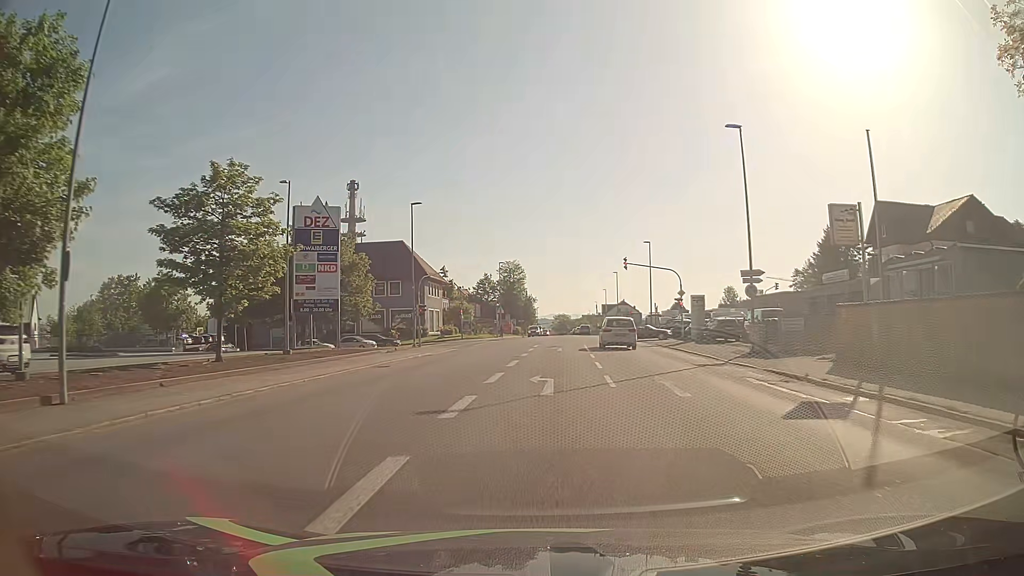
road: tertiary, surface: asphalt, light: Day
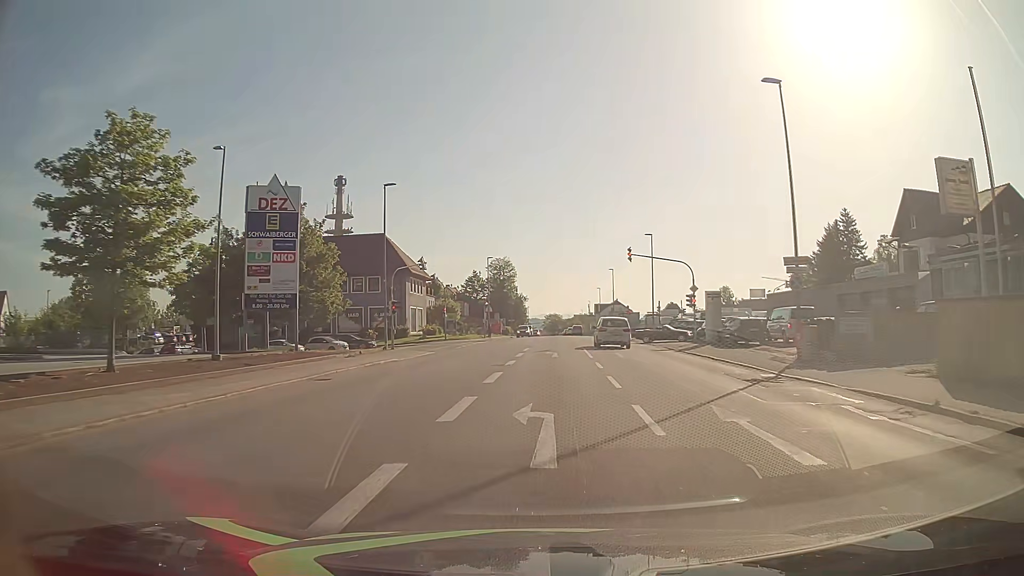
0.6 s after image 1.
(+0.1, +6.4) m; +1°
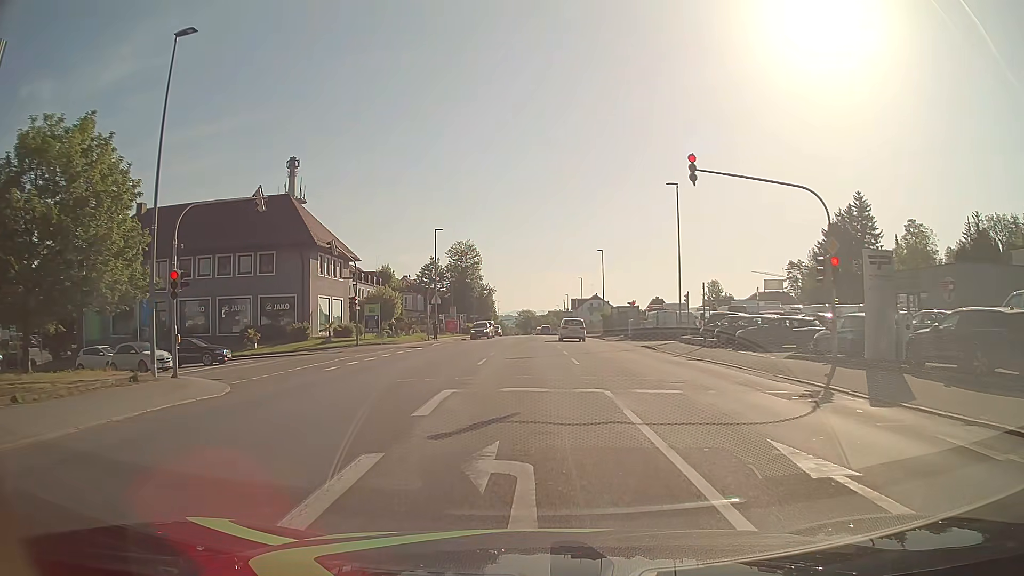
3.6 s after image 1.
(+0.7, +23.0) m; +2°
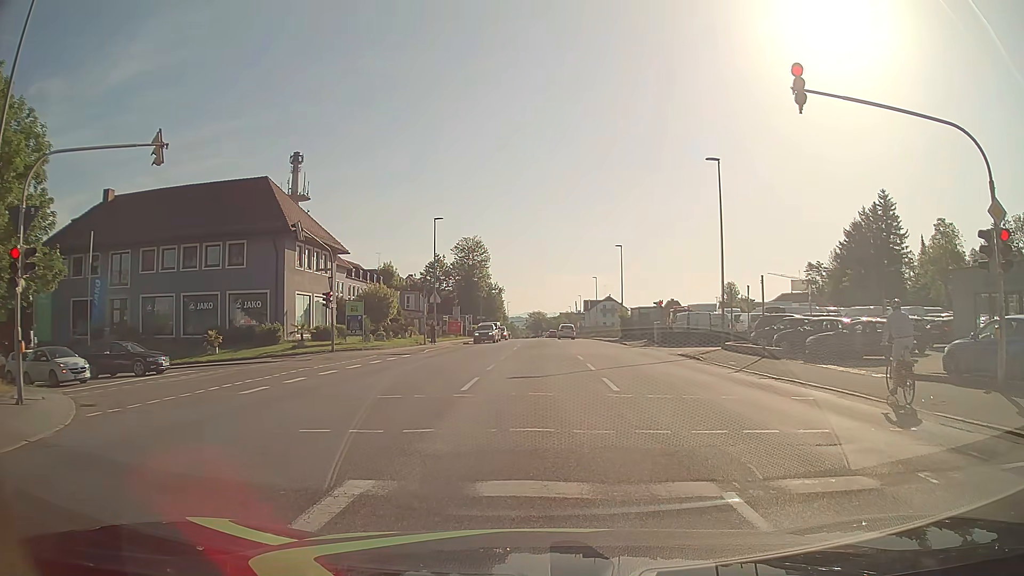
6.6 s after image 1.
(-0.1, +7.0) m; -1°
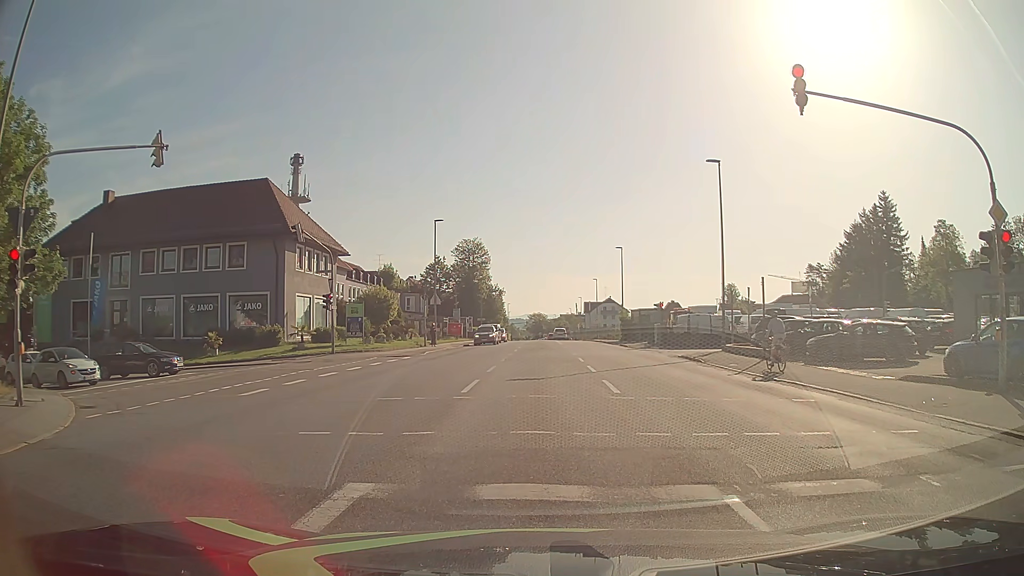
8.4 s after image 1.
(0.0, +0.1) m; 0°
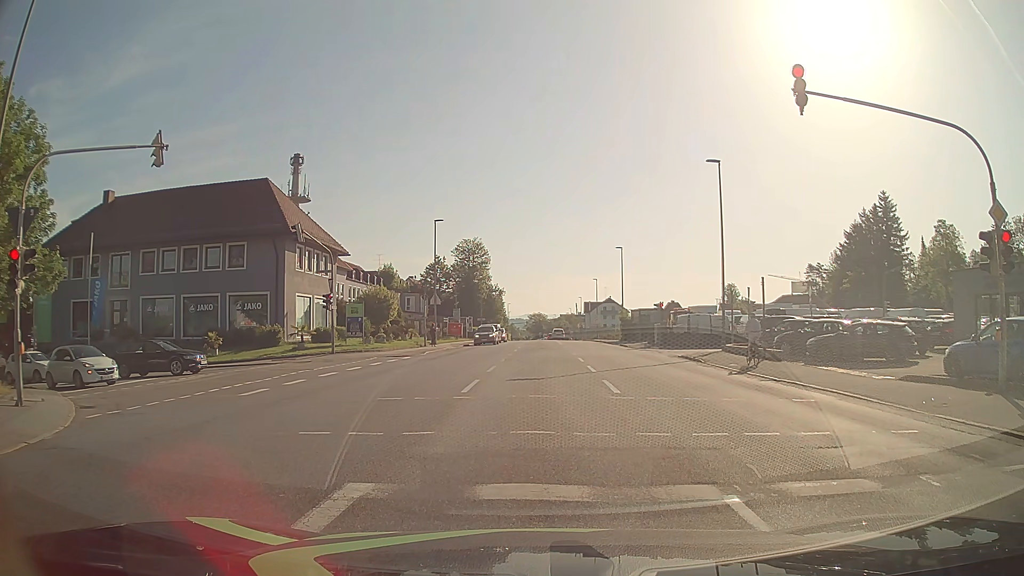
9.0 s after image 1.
(0.0, 0.0) m; 0°
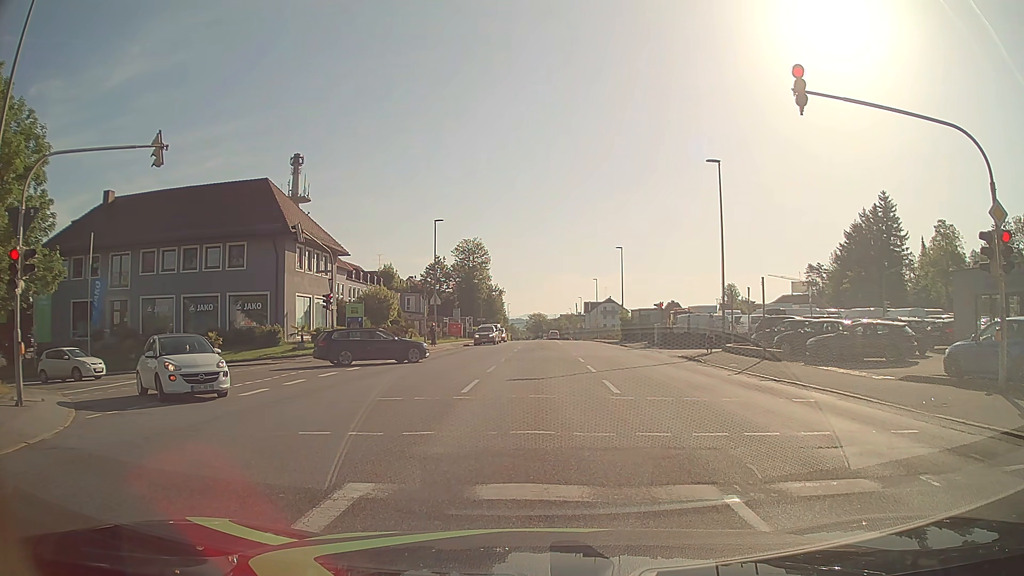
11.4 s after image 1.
(0.0, 0.0) m; 0°
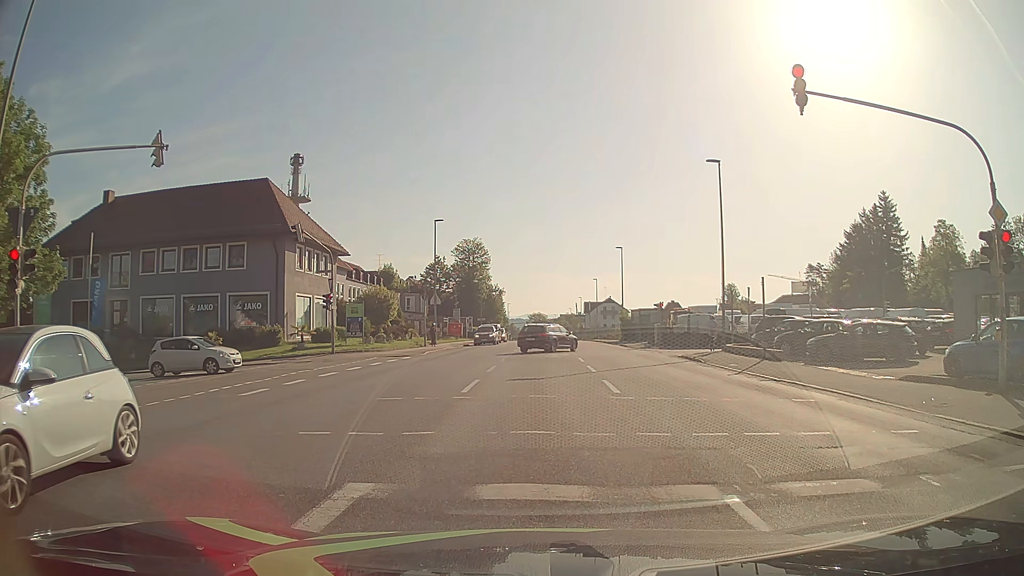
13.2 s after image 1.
(0.0, 0.0) m; 0°
